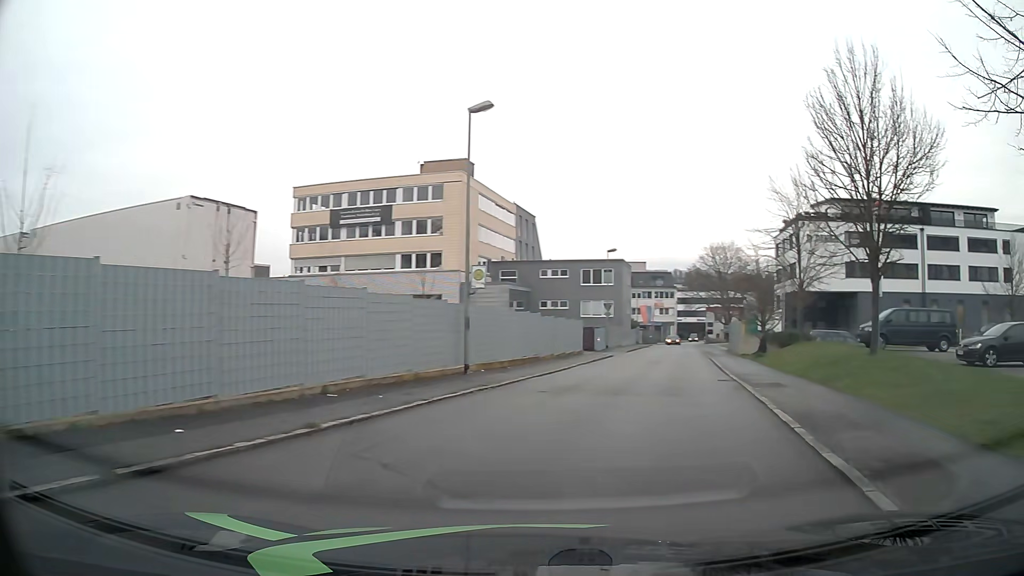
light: Day
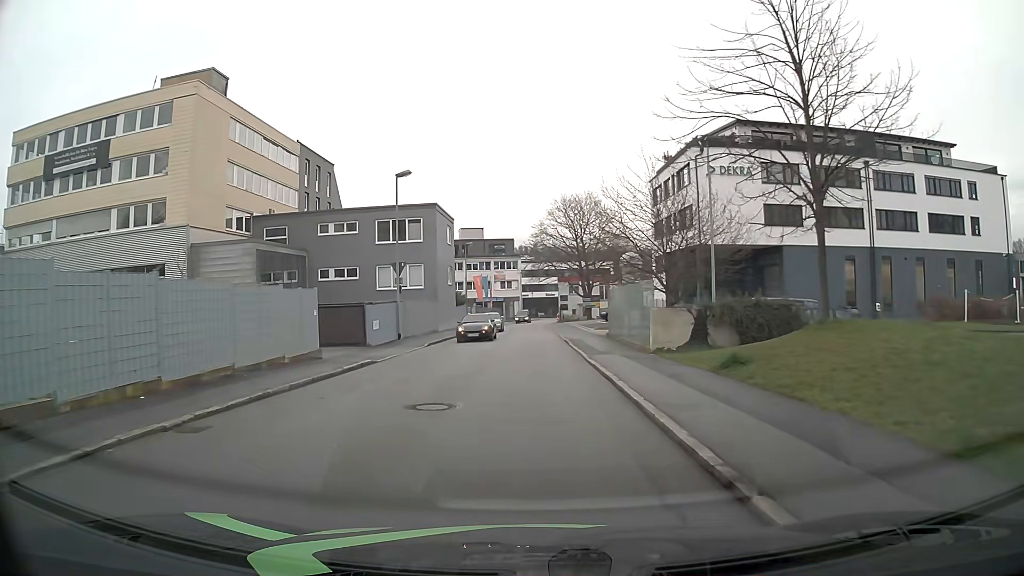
(+4.4, +23.0) m; +12°
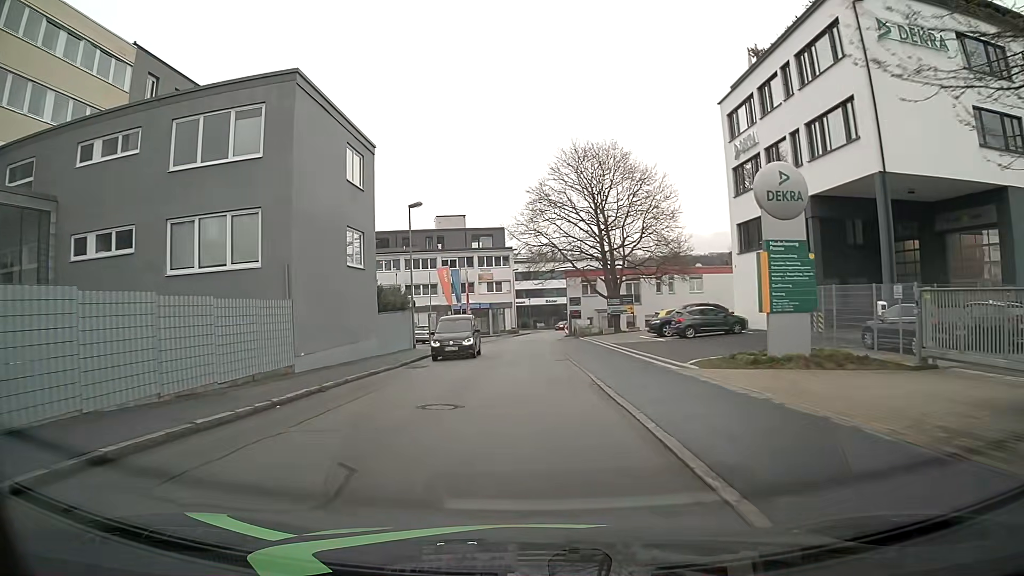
(-0.1, +29.0) m; 0°
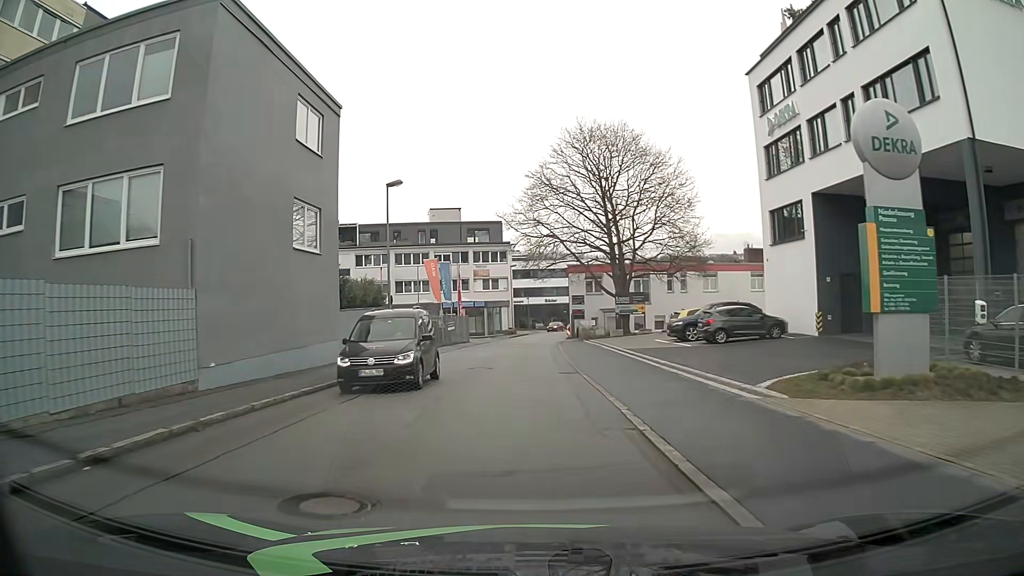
(0.0, +5.8) m; 0°
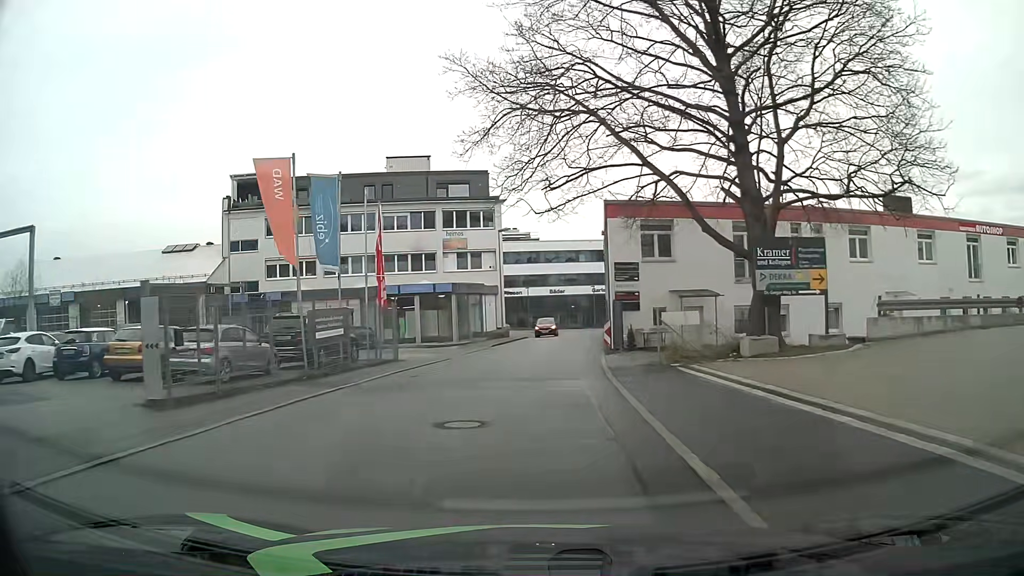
(0.0, +29.1) m; 0°
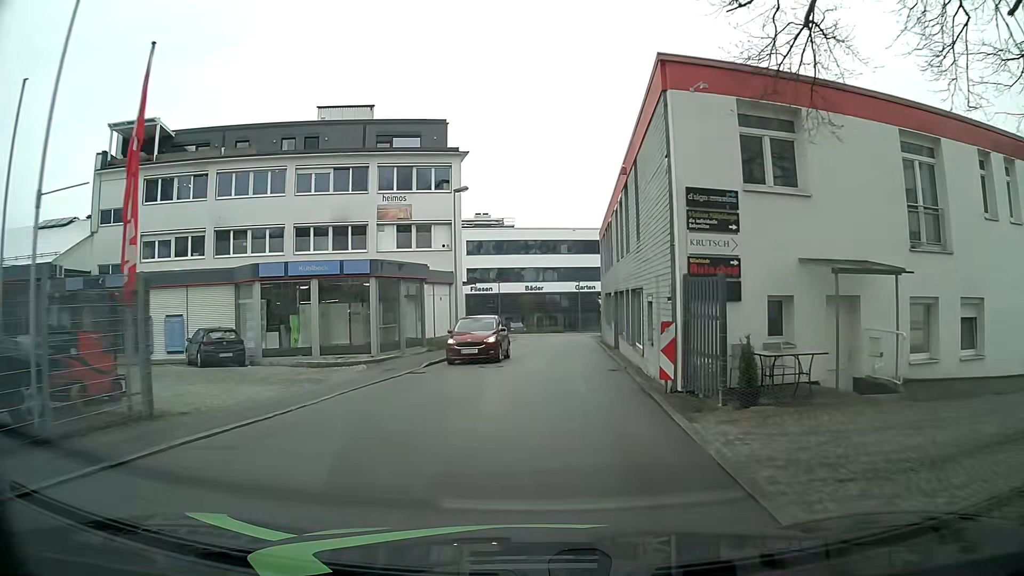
(+0.2, +16.0) m; +3°
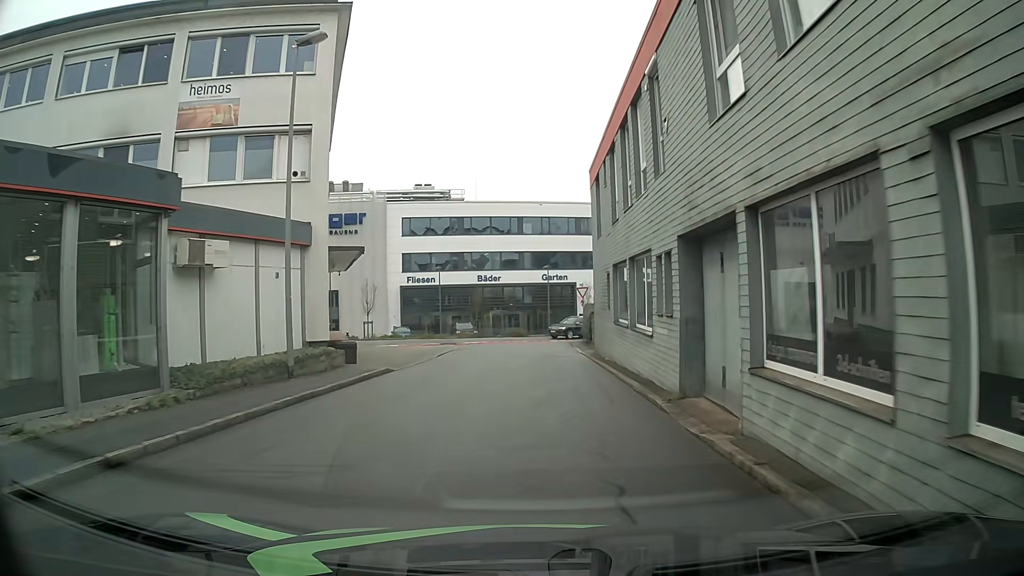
(+0.6, +19.7) m; +3°
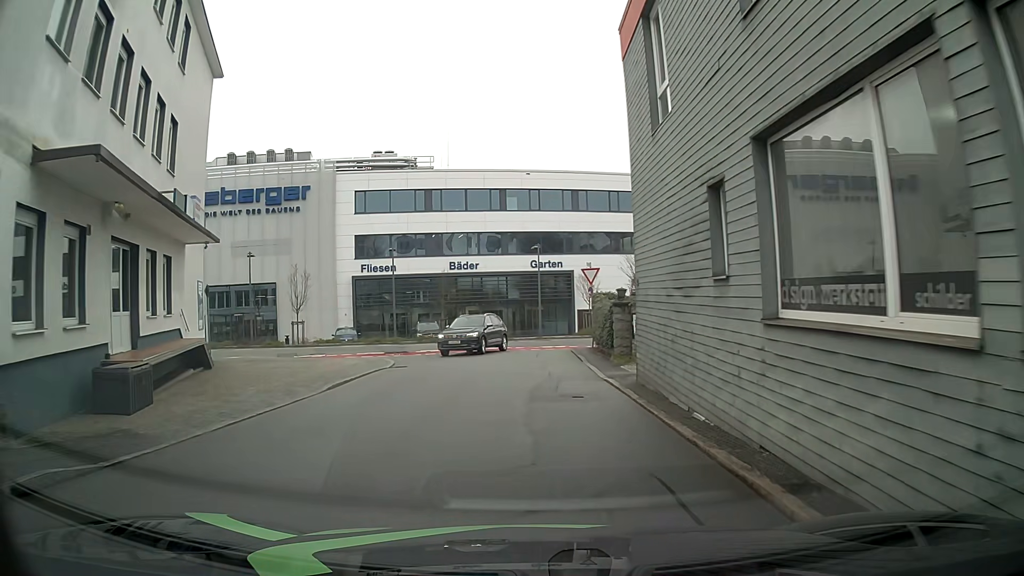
(+0.2, +13.9) m; 0°
